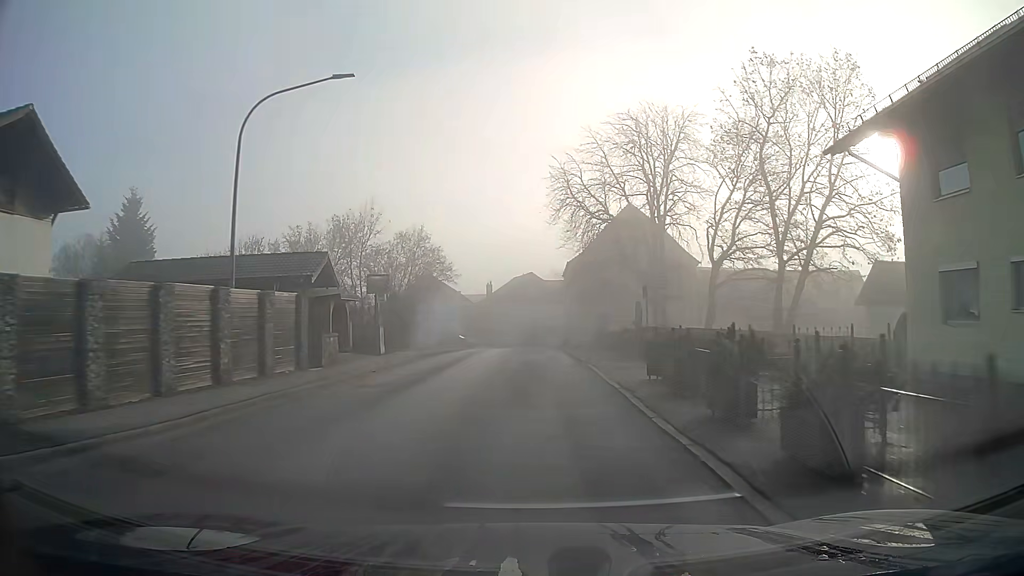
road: secondary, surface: asphalt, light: Day
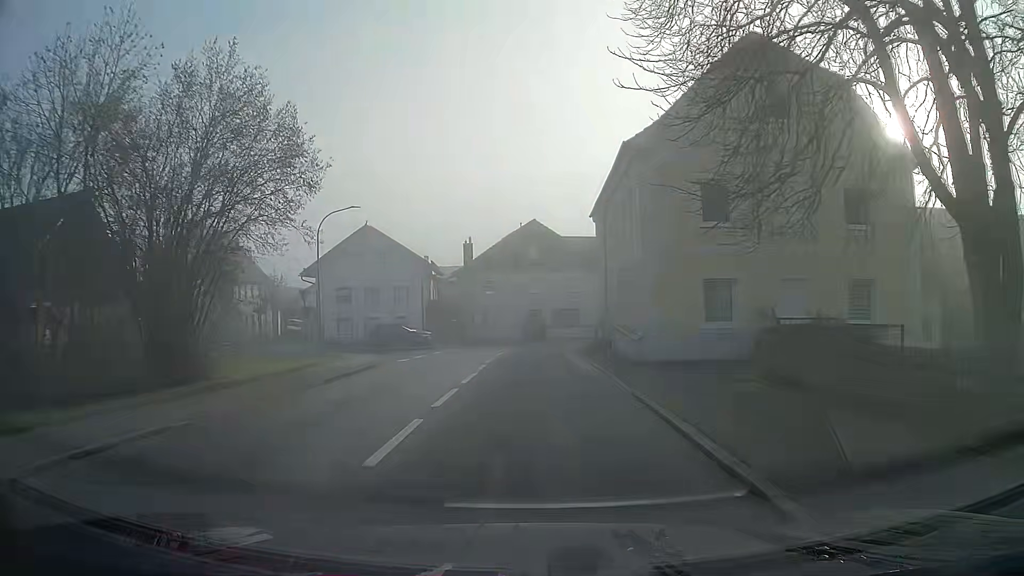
(-0.1, +32.1) m; -1°
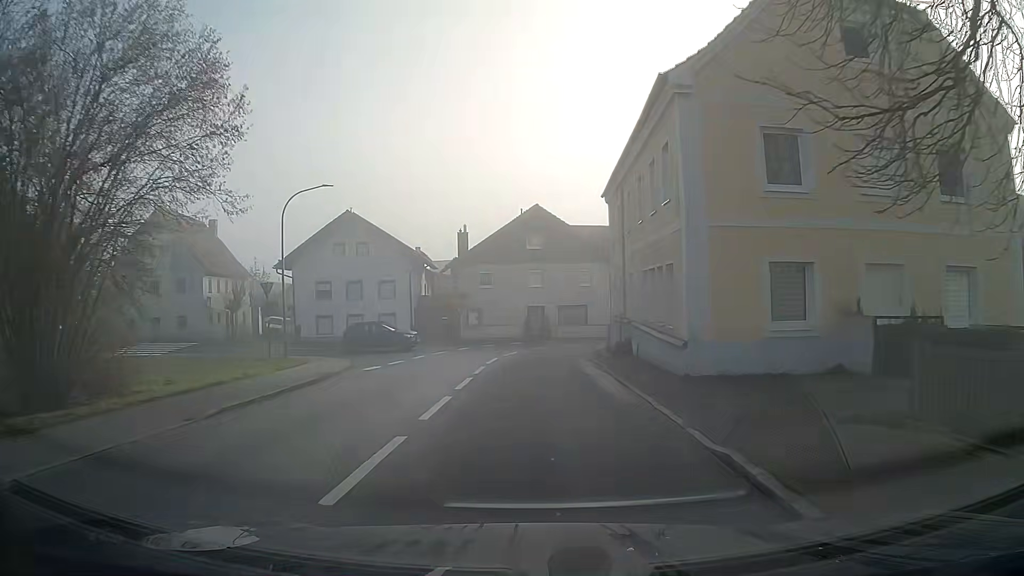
(0.0, +5.7) m; 0°
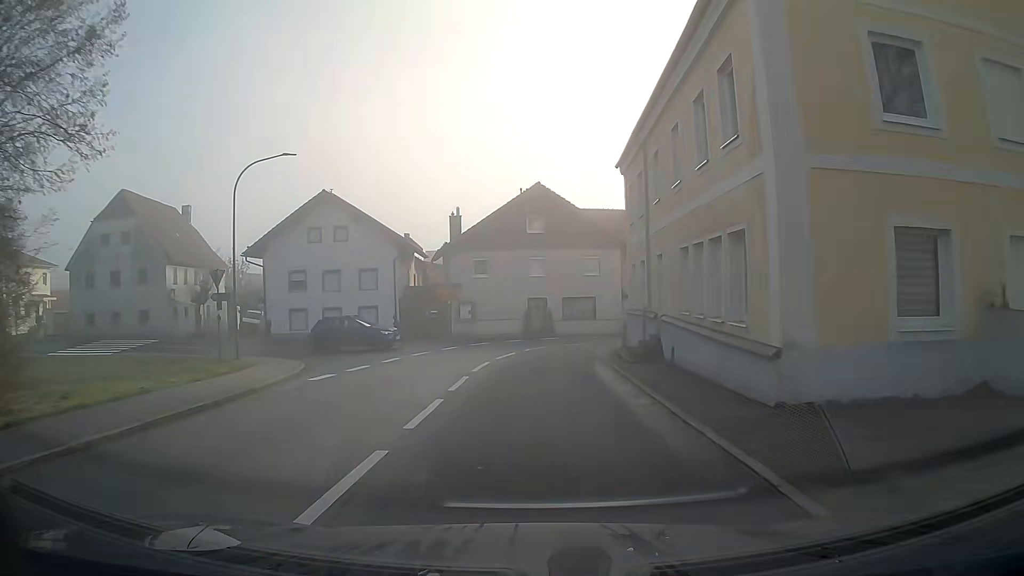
(0.0, +5.5) m; 0°
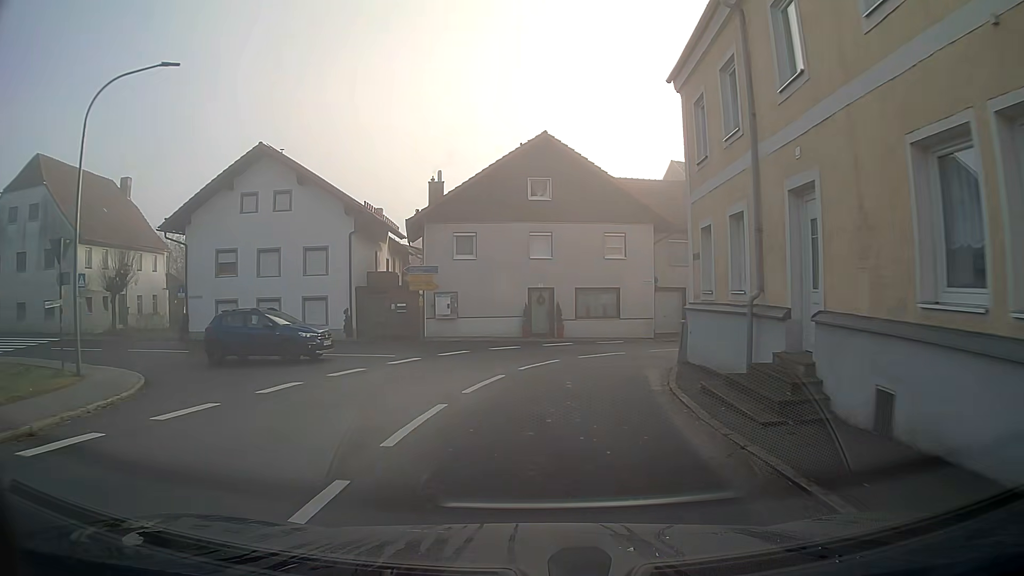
(0.0, +10.3) m; +1°
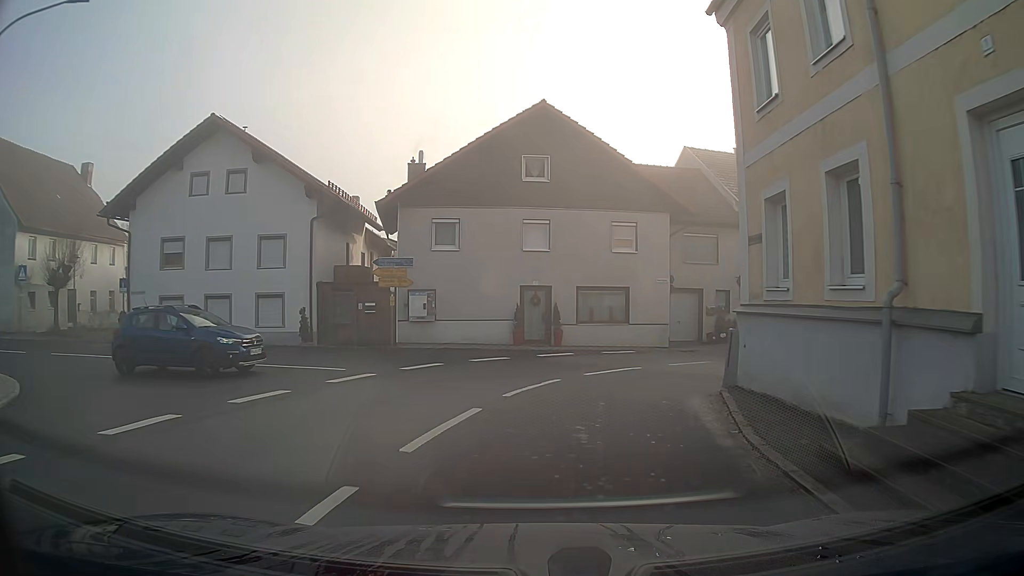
(+0.1, +4.7) m; +1°
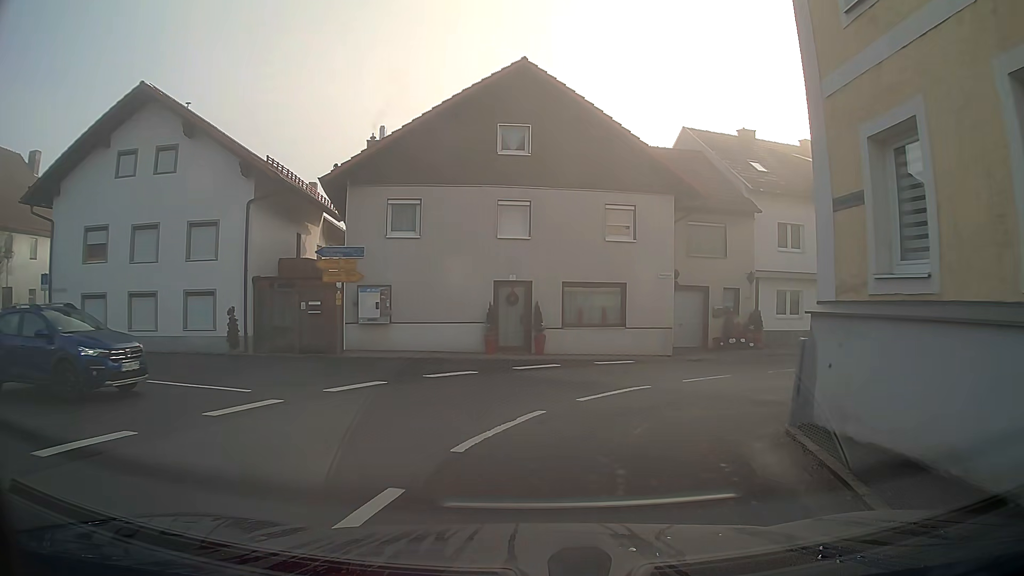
(+0.1, +4.2) m; +3°
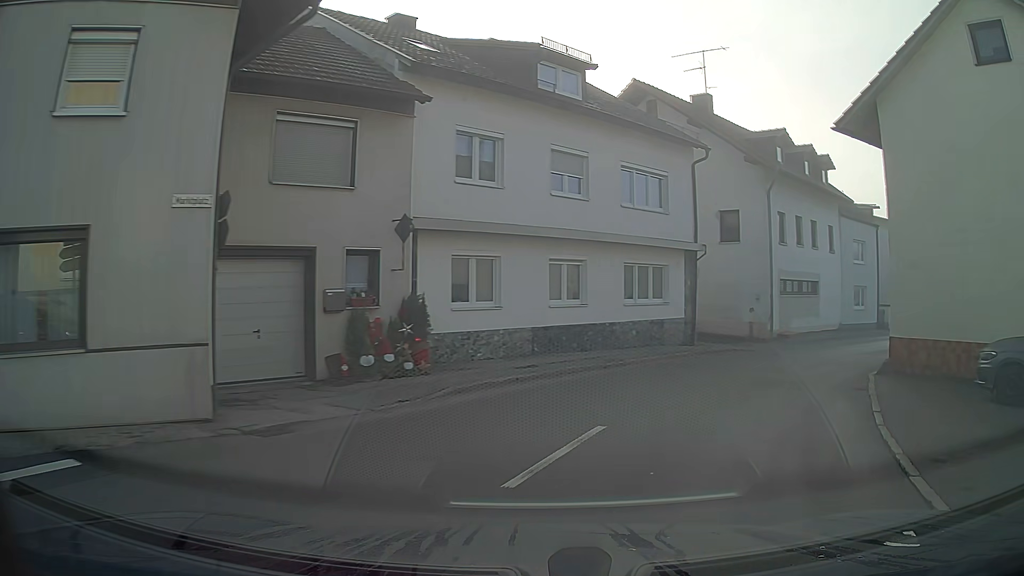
(+3.4, +13.0) m; +35°
(+2, +10) (+7, +18) (+14, +25) (+22, +32) (+30, +38) (+36, +46) (+38, +56) (+36, +65) (+32, +74) (+27, +83) m
